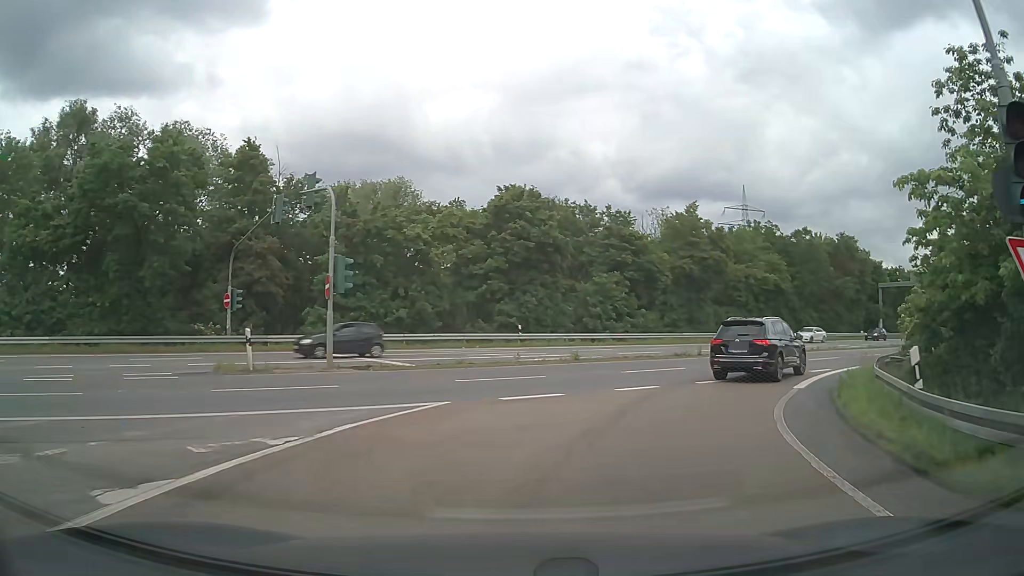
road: motorway_link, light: Day
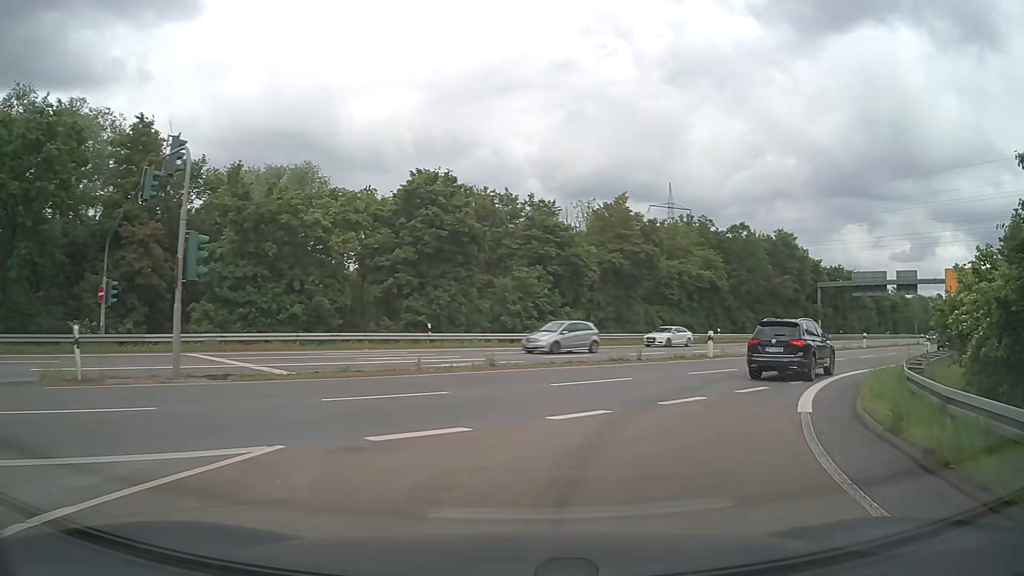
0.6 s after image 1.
(+0.3, +5.0) m; +7°
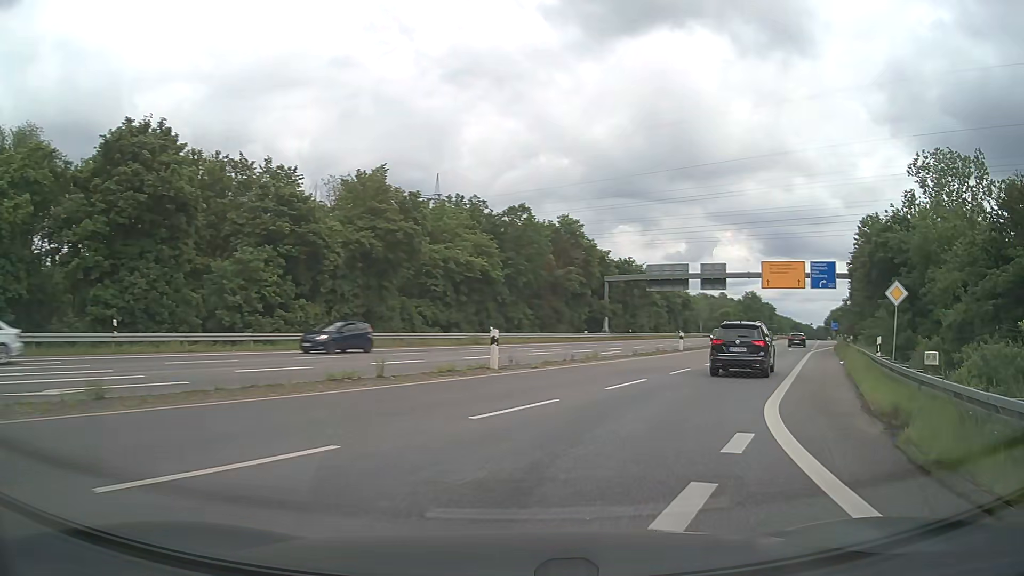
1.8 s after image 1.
(+1.8, +10.6) m; +20°
(+2, +10) (+5, +19) (+10, +28) (+14, +37) (+19, +46) (+23, +55) (+28, +64) (+32, +73) (+37, +82) (+41, +91) m
